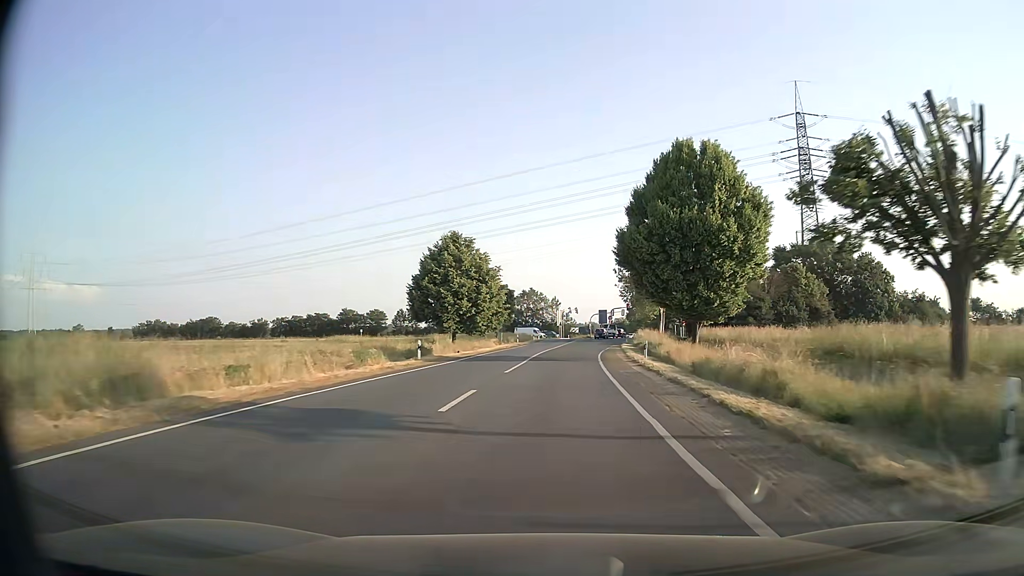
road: secondary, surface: asphalt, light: Day
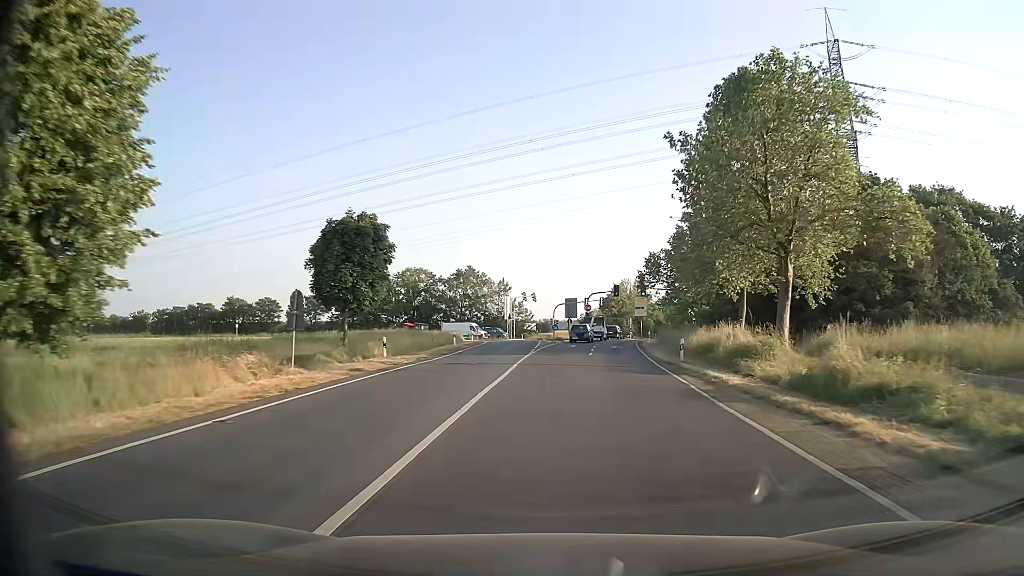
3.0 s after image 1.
(+1.4, +47.8) m; +4°
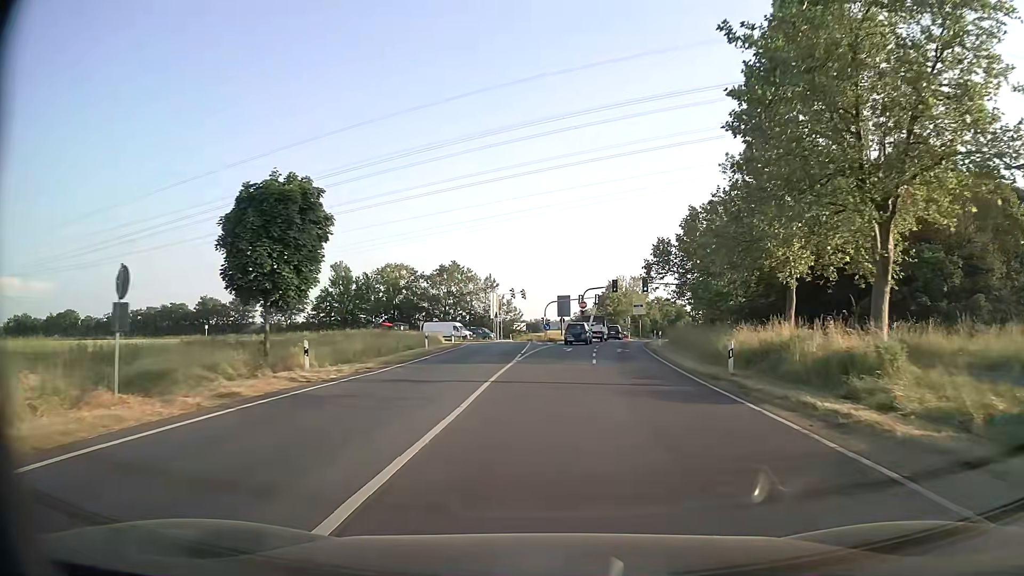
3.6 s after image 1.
(+0.1, +8.5) m; +1°
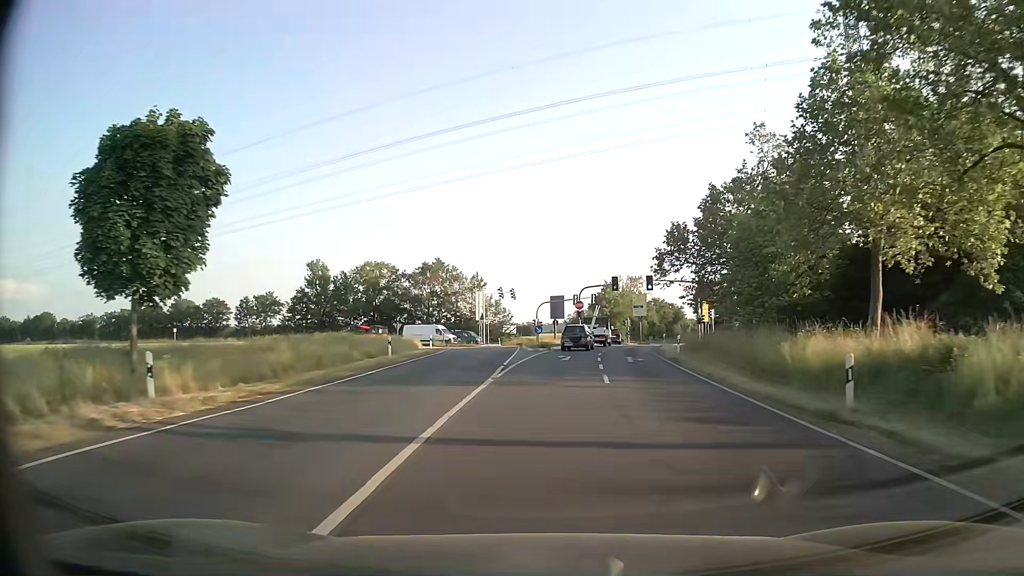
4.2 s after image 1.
(+0.1, +8.2) m; +1°
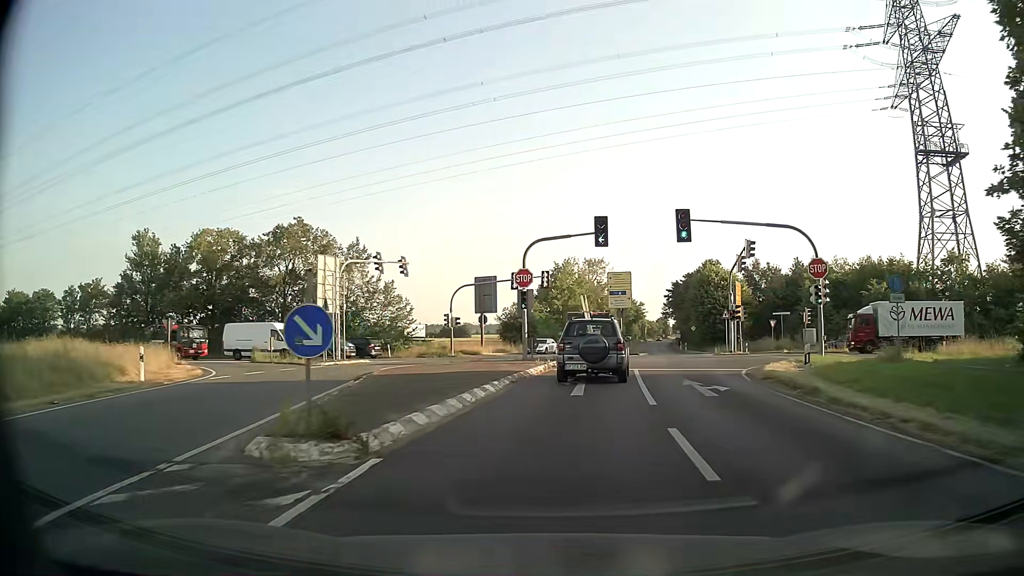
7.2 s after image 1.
(+1.4, +35.5) m; +5°
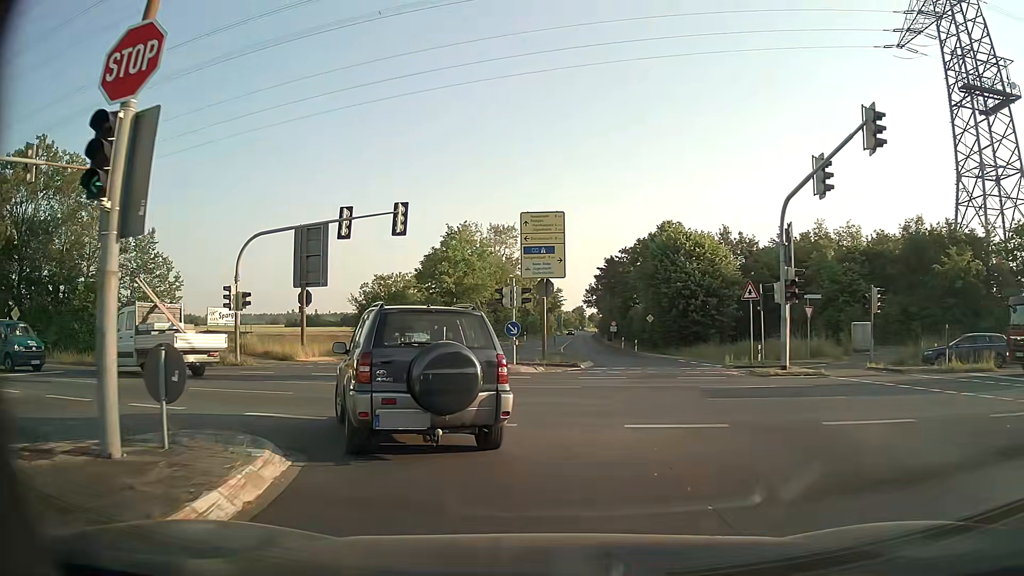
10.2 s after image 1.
(+2.1, +25.4) m; +8°
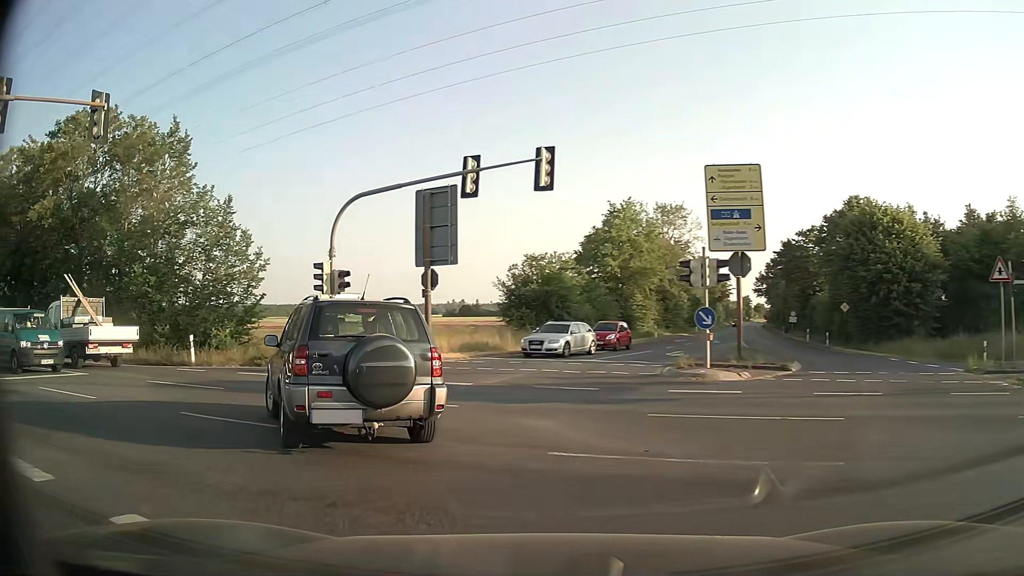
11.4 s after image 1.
(-0.7, +7.3) m; -14°
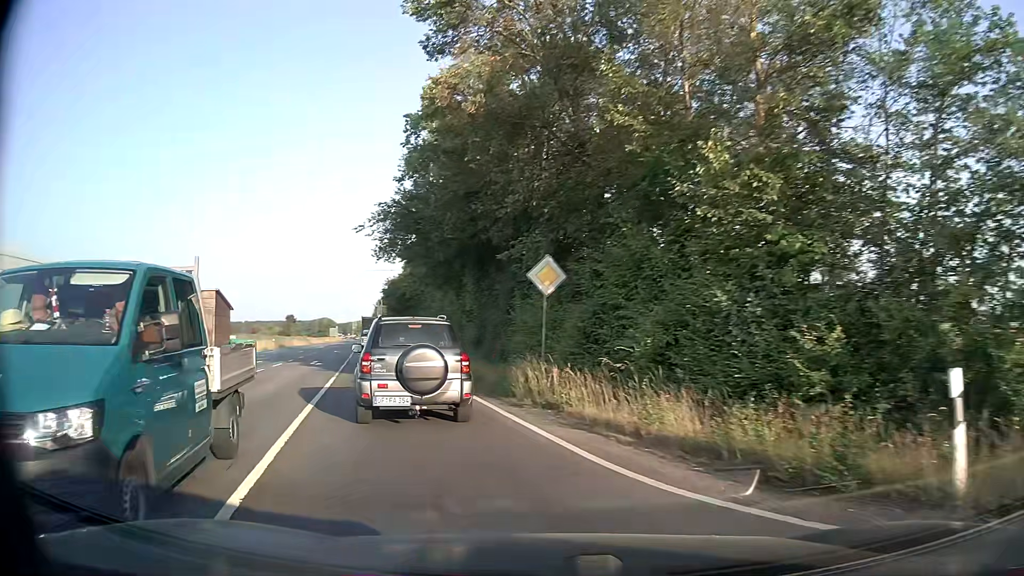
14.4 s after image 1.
(-9.0, +16.9) m; -54°
(-2, +10) (-4, +19) (-7, +29) (-10, +39) (-13, +48) (-15, +58) (-18, +68) (-21, +77) (-24, +87) (-26, +96) m
